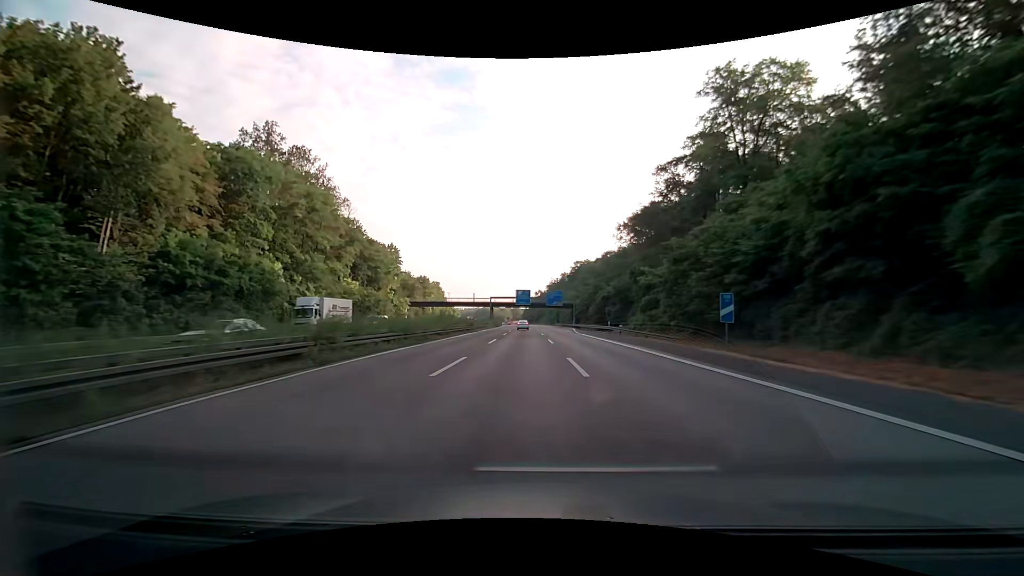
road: motorway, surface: asphalt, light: Day
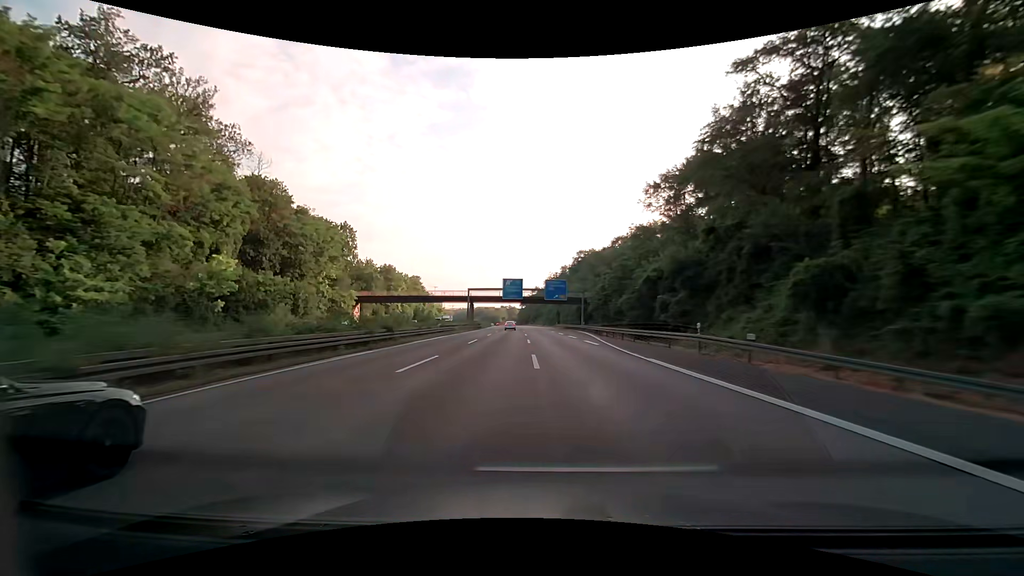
(+0.2, +34.1) m; 0°
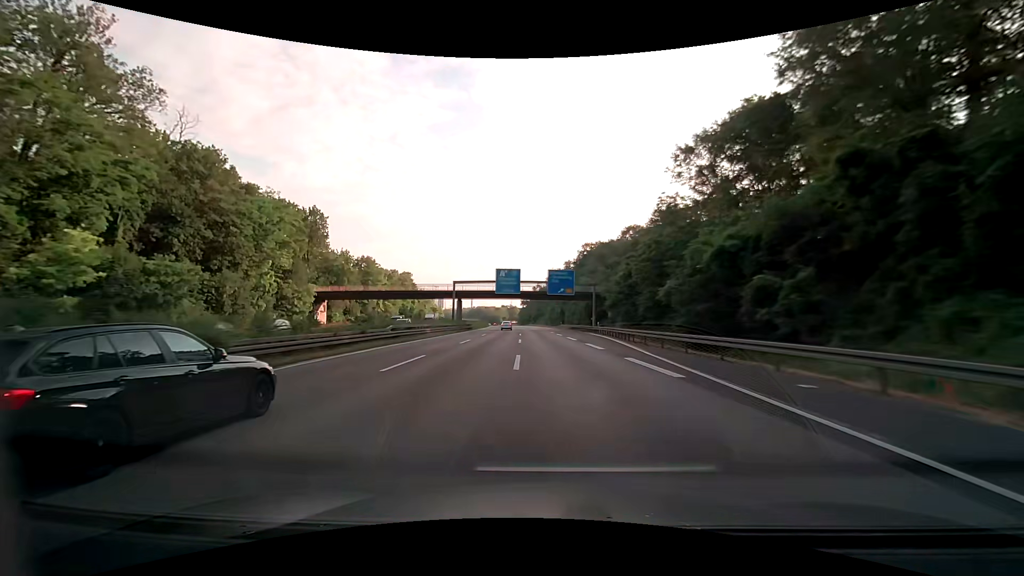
(0.0, +17.1) m; 0°
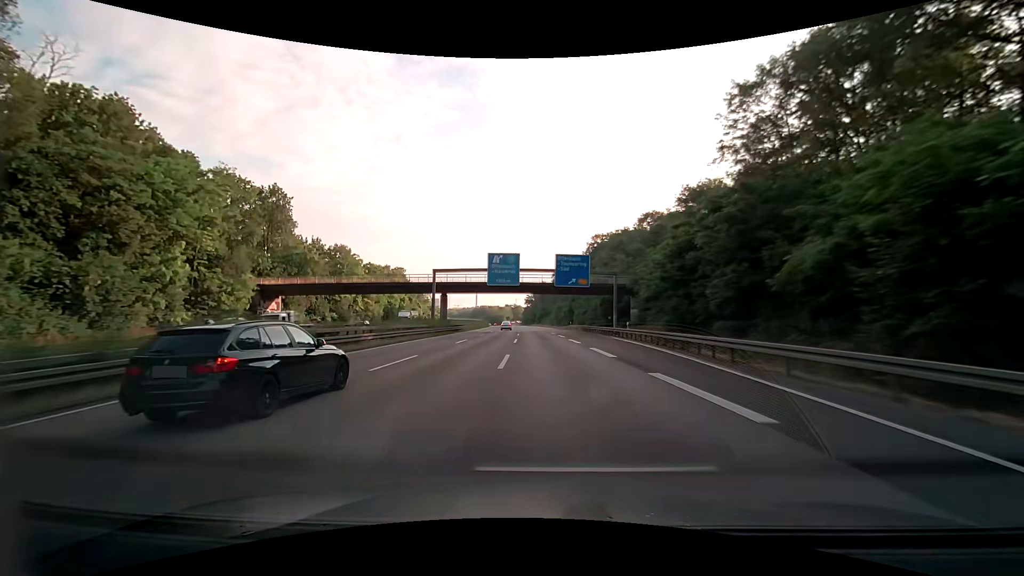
(-0.1, +17.2) m; 0°
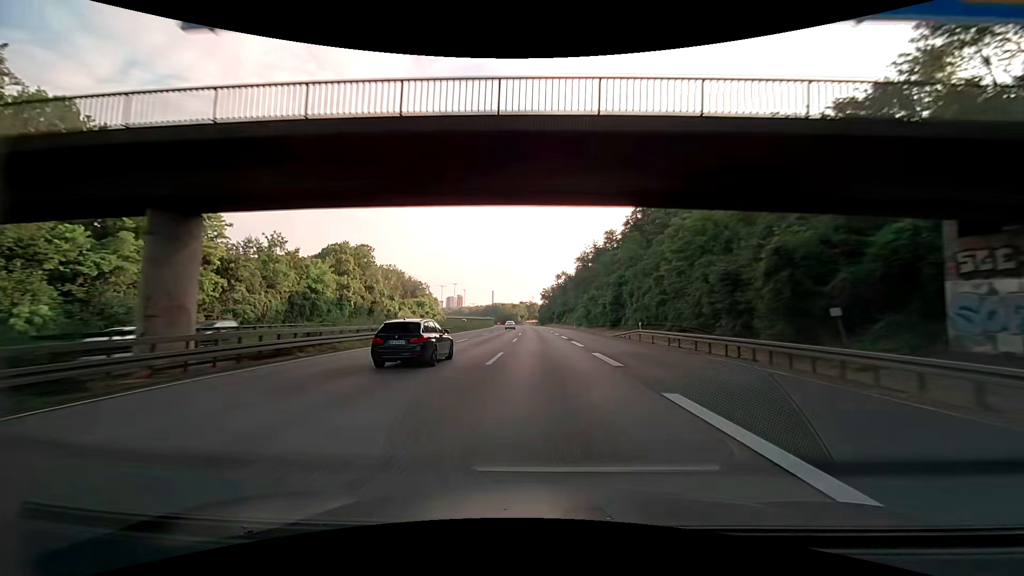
(-1.1, +51.6) m; -2°
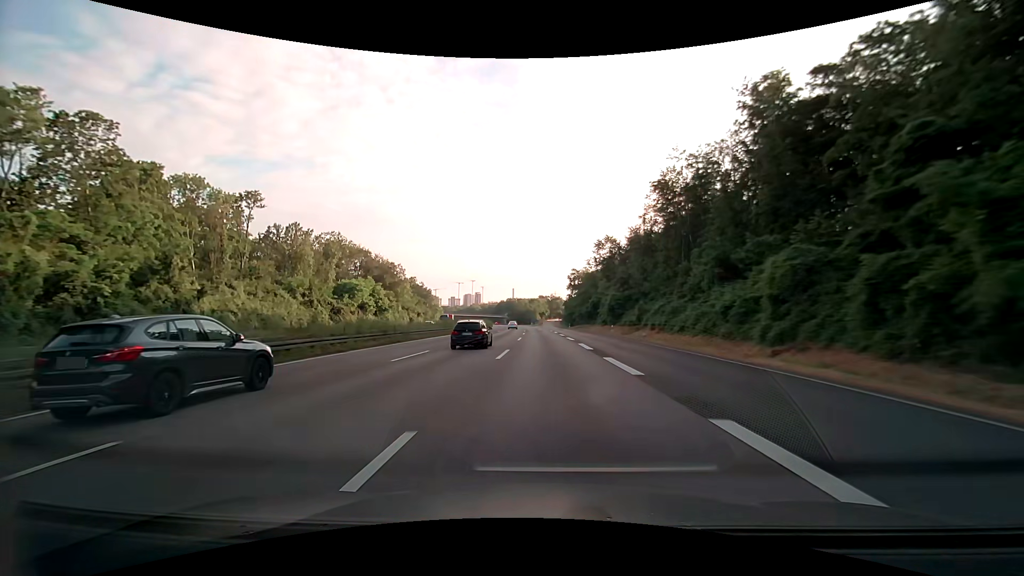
(-2.2, +86.6) m; -3°
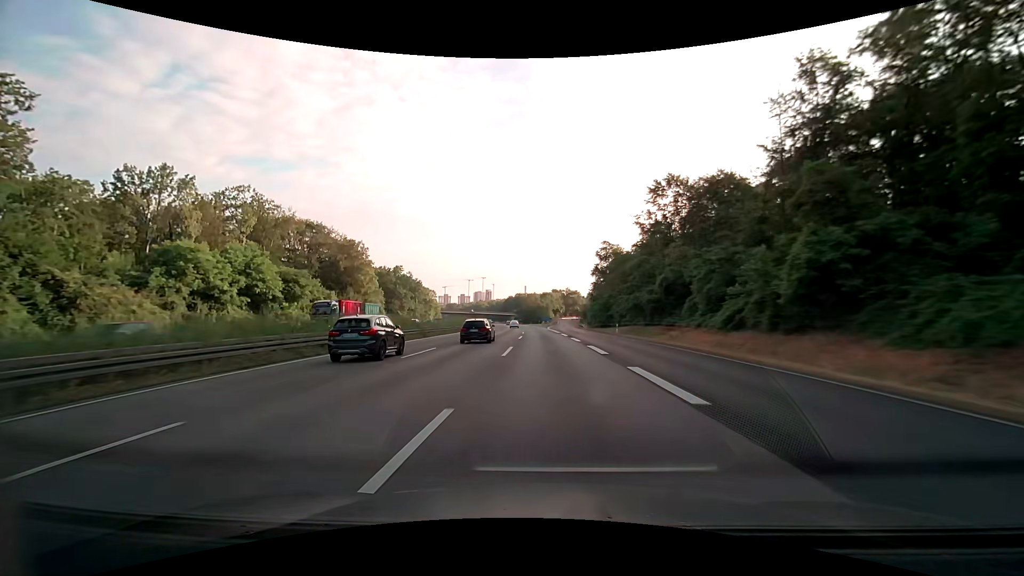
(-0.6, +52.0) m; -2°
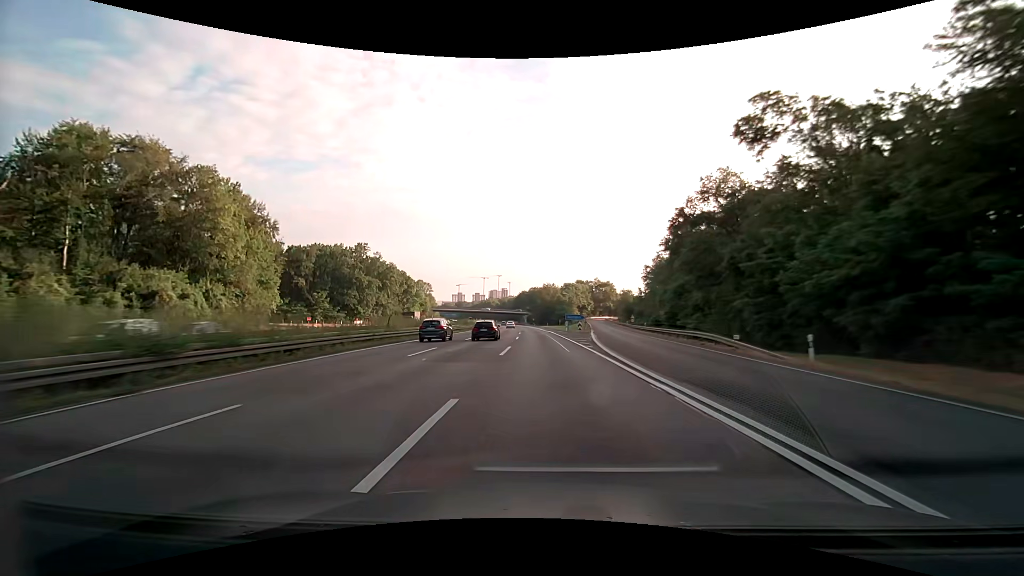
(-1.0, +68.9) m; -2°
(0, +10) (0, +20) (0, +30) (-1, +40) (-1, +50) (-1, +60) (-2, +70) (-2, +80) (-3, +90) (-3, +100) m
